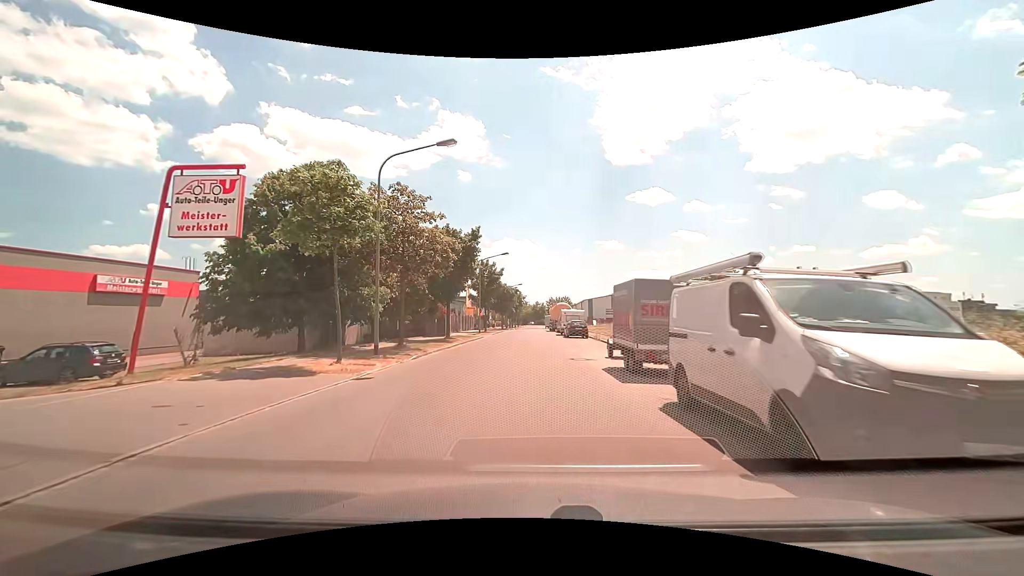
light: Day
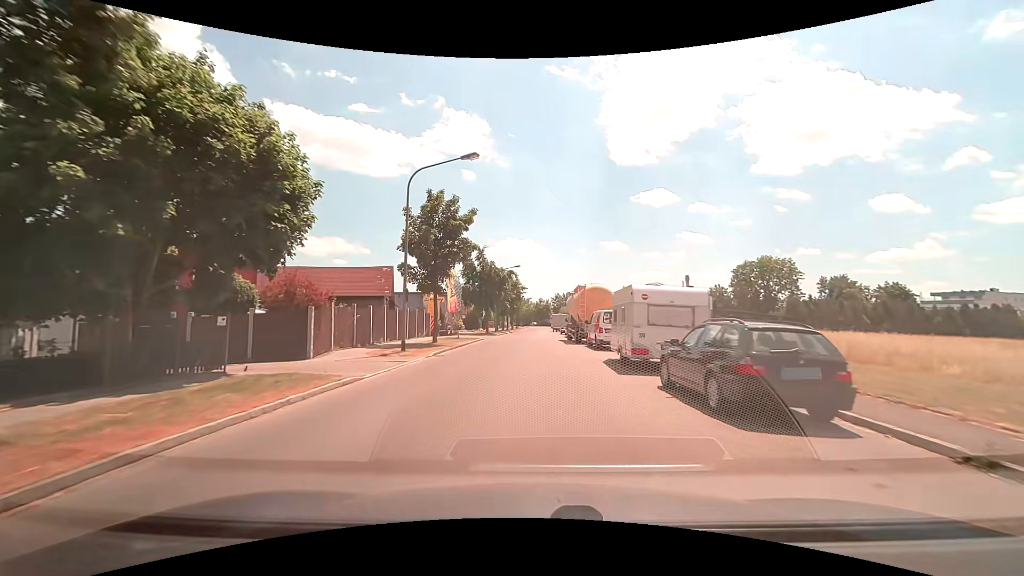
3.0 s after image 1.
(0.0, +32.0) m; 0°
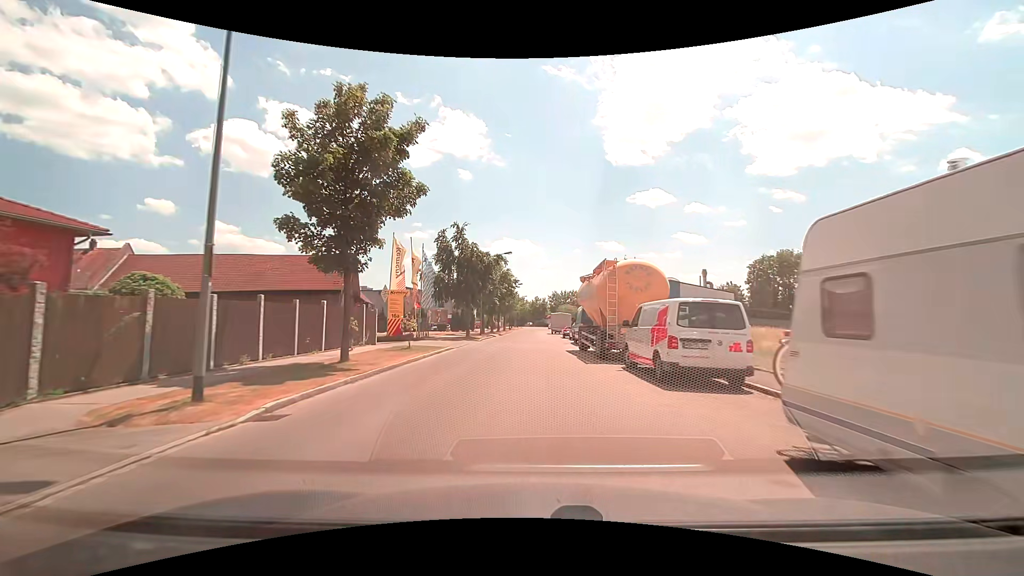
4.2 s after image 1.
(0.0, +12.8) m; +1°
(0, +10) (0, +20) (0, +30) (0, +40) (0, +50) (0, +60) (0, +70) (0, +80) (0, +90) (0, +100) m
